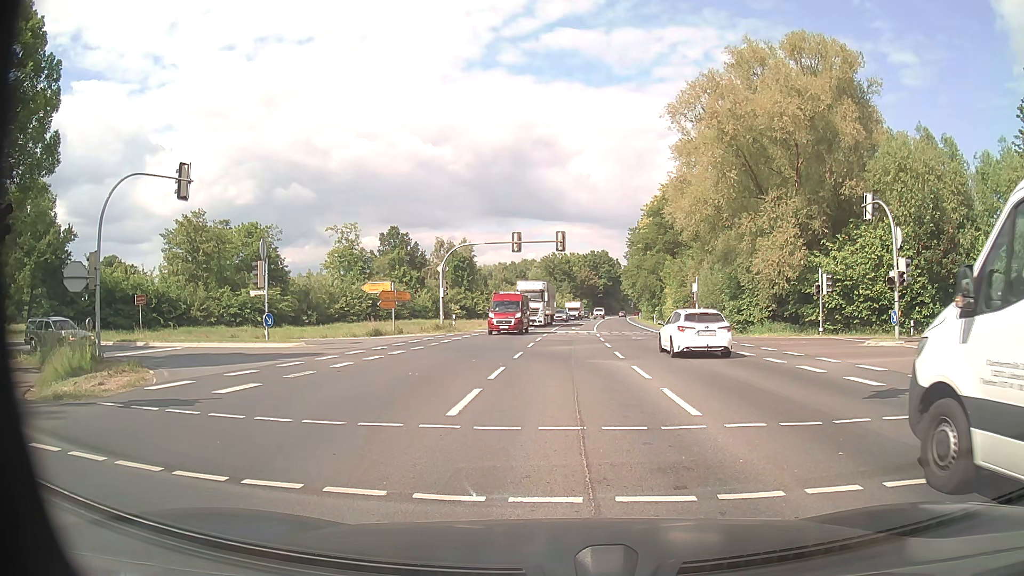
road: primary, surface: asphalt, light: Day
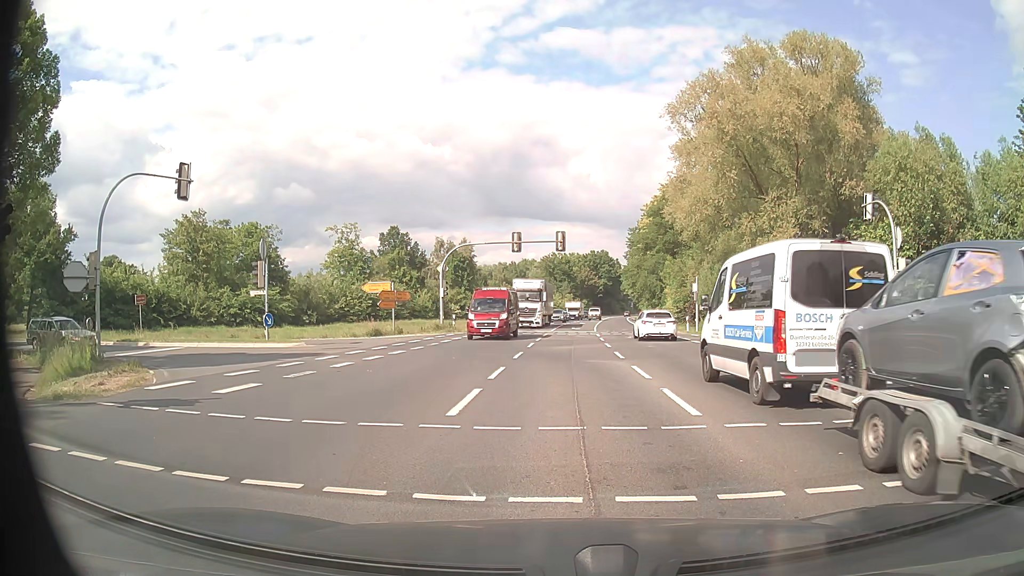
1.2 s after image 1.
(0.0, 0.0) m; 0°
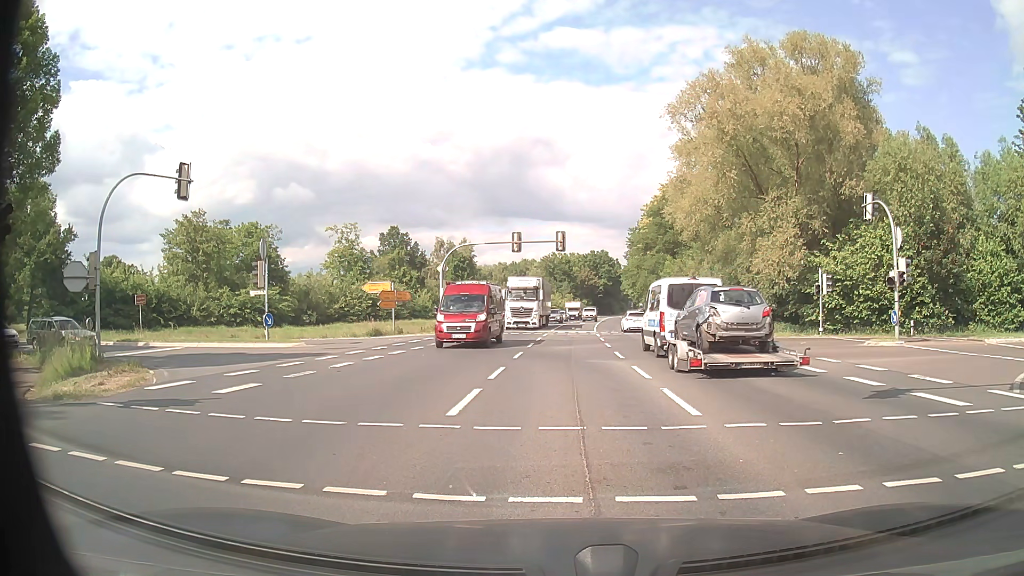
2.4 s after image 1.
(0.0, 0.0) m; 0°
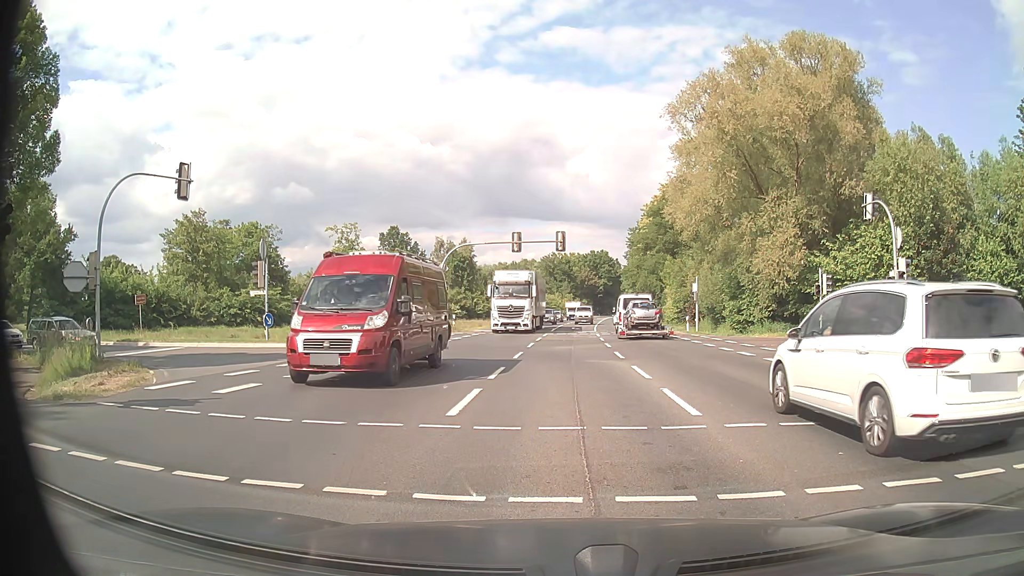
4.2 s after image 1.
(0.0, 0.0) m; 0°
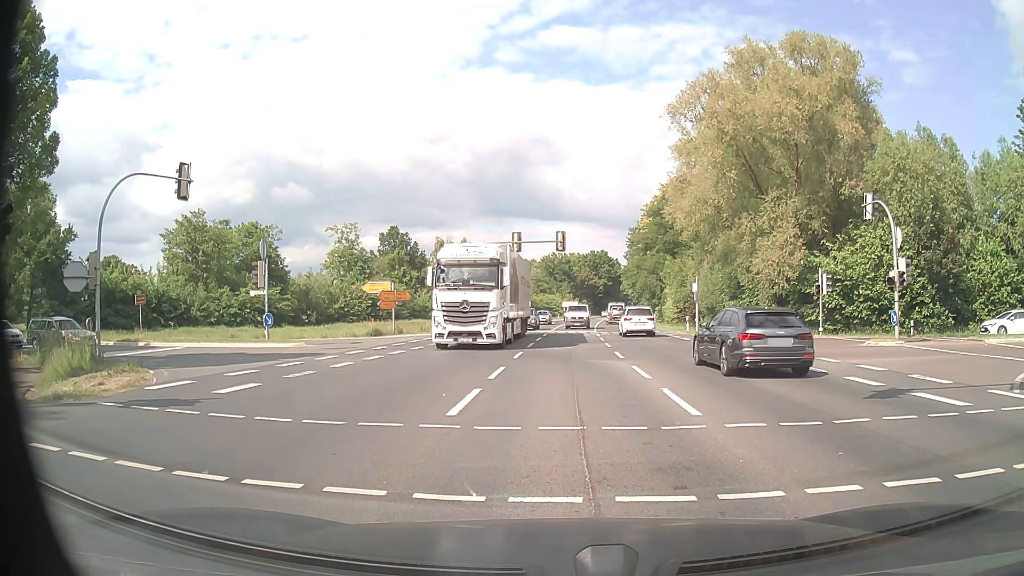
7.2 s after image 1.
(0.0, 0.0) m; 0°
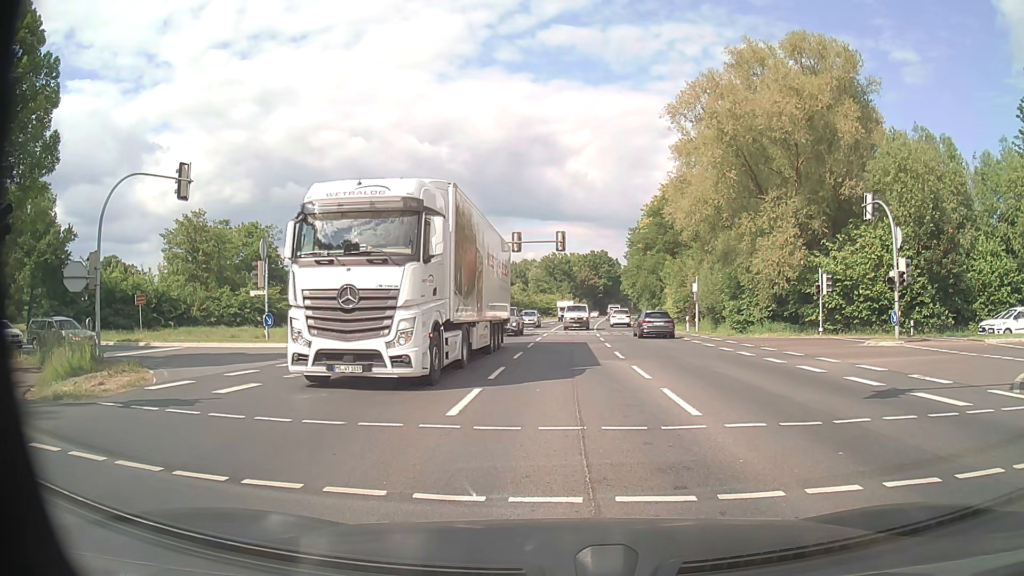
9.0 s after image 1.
(0.0, 0.0) m; 0°
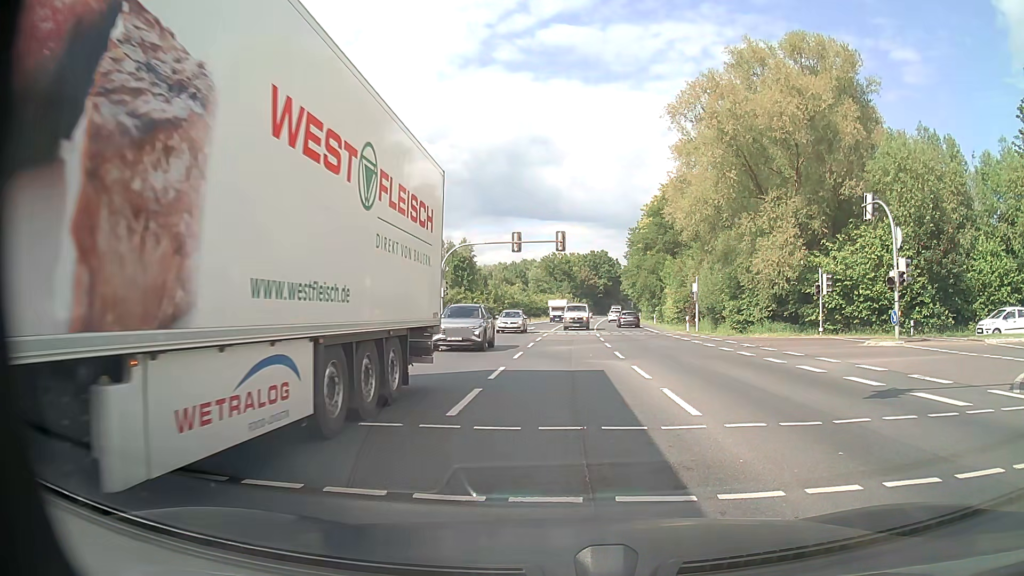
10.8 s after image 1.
(0.0, 0.0) m; 0°
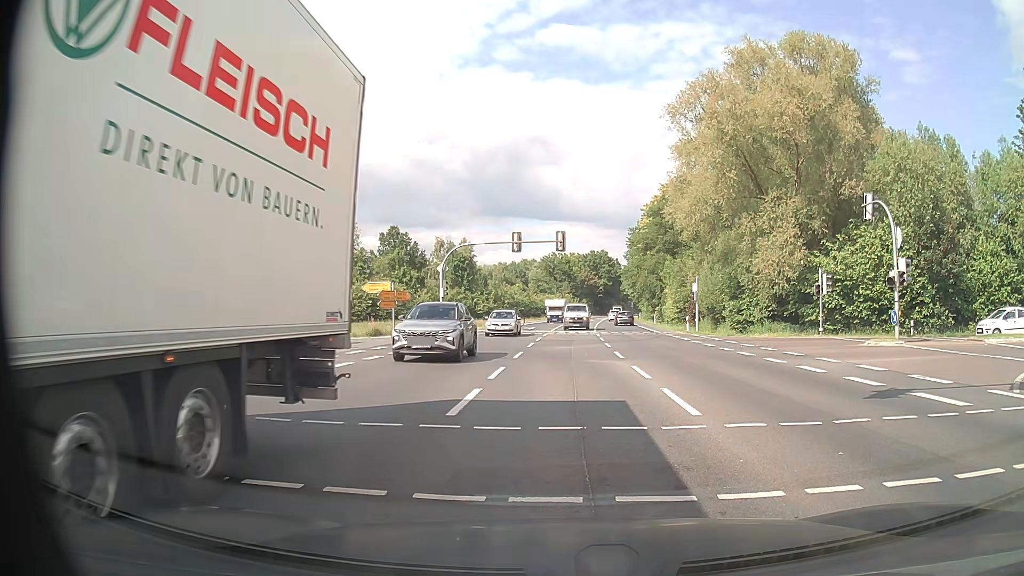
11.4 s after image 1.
(0.0, 0.0) m; 0°
